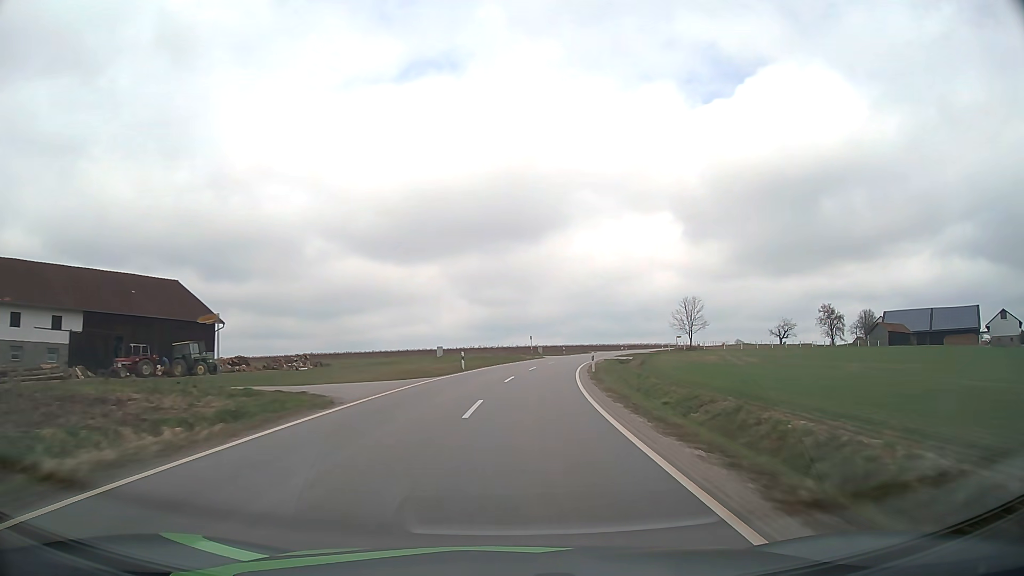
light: Day
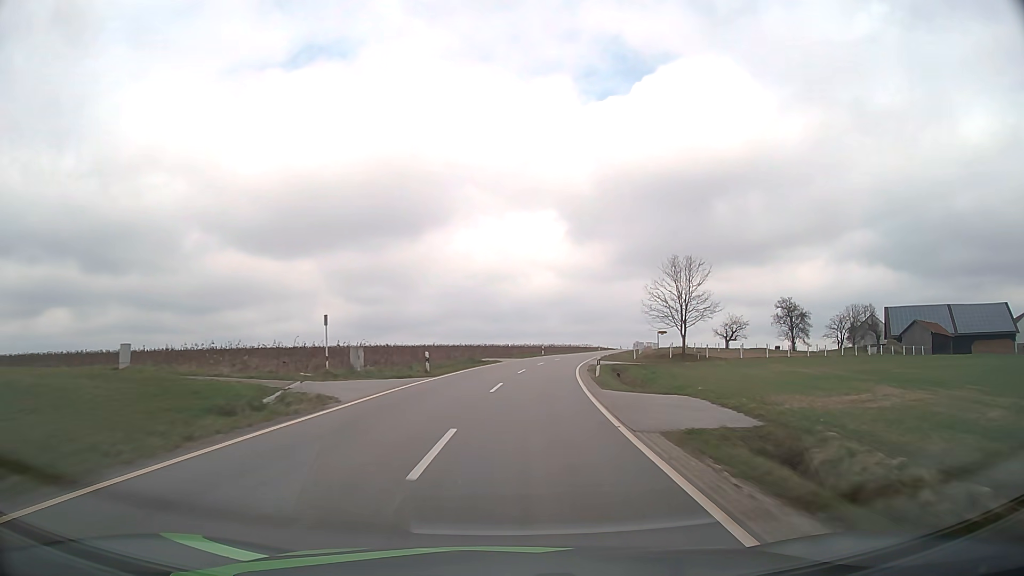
(+5.0, +54.2) m; +11°
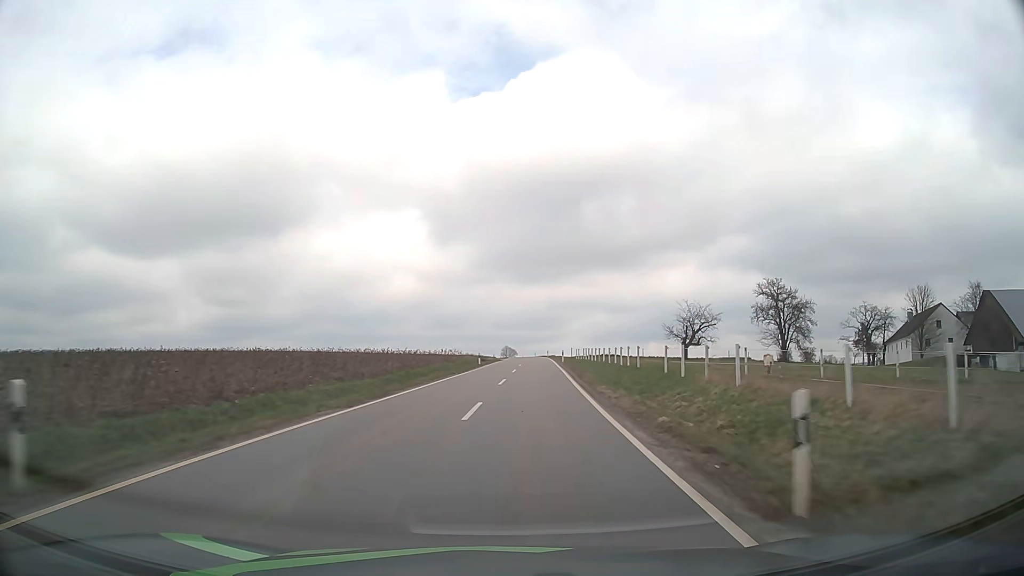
(+7.2, +66.8) m; +12°
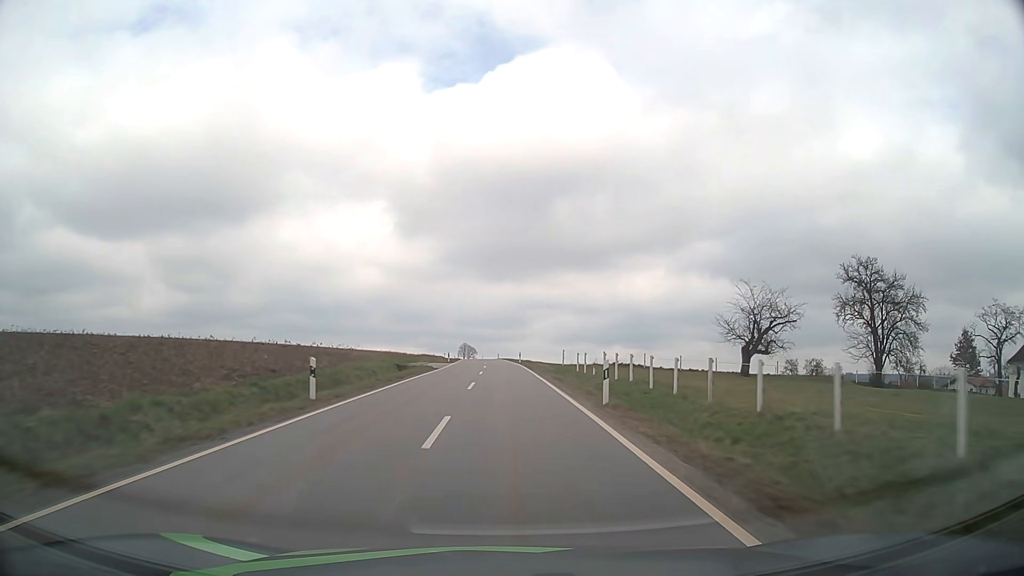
(+1.6, +40.2) m; +3°
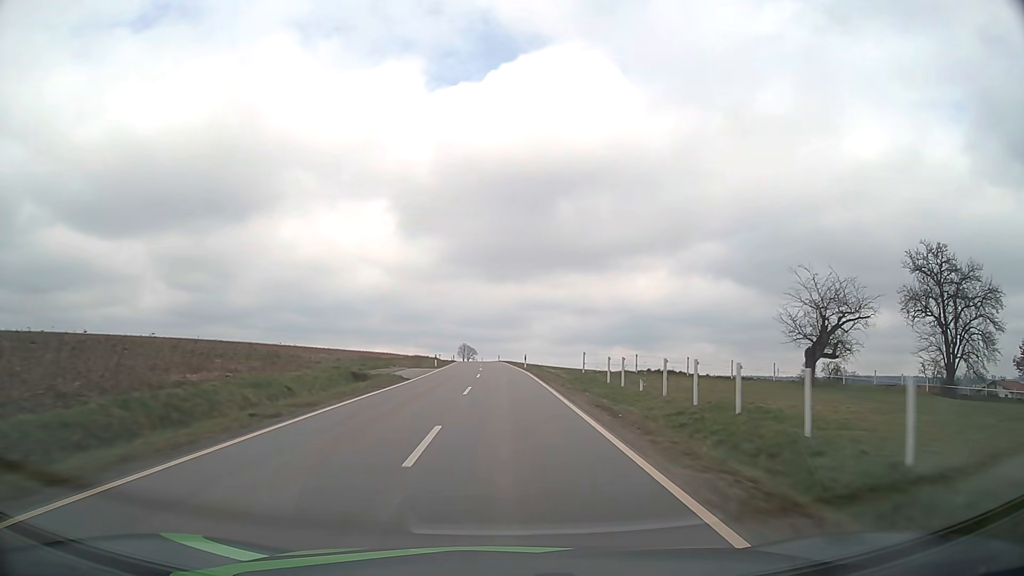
(0.0, +13.4) m; 0°
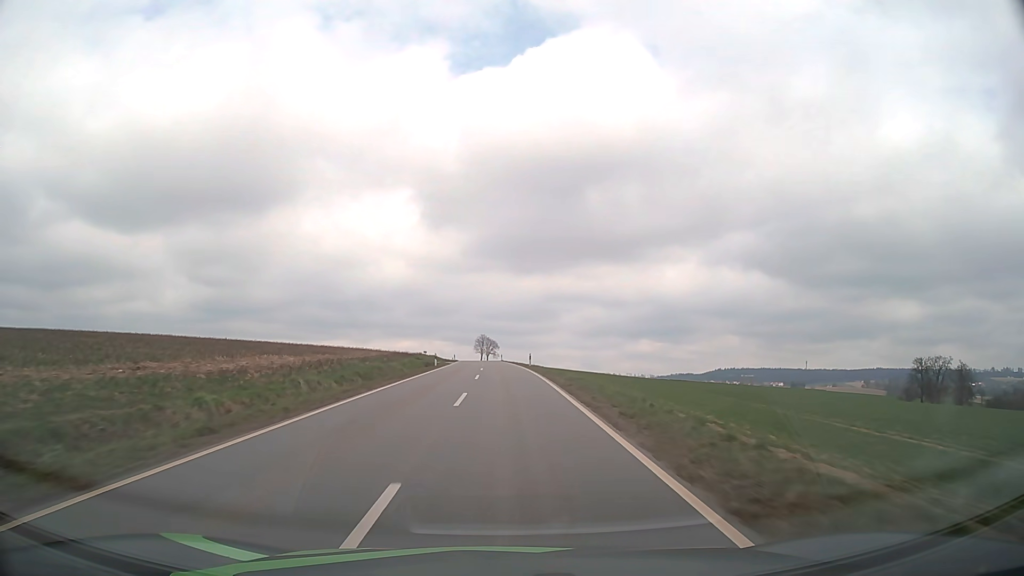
(-0.9, +54.0) m; -2°
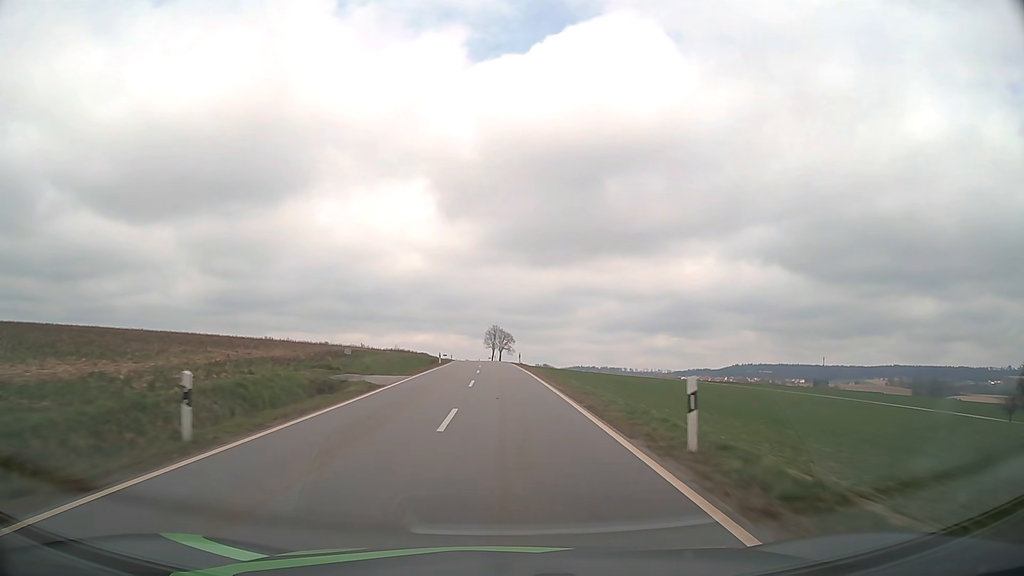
(-0.4, +40.7) m; -1°
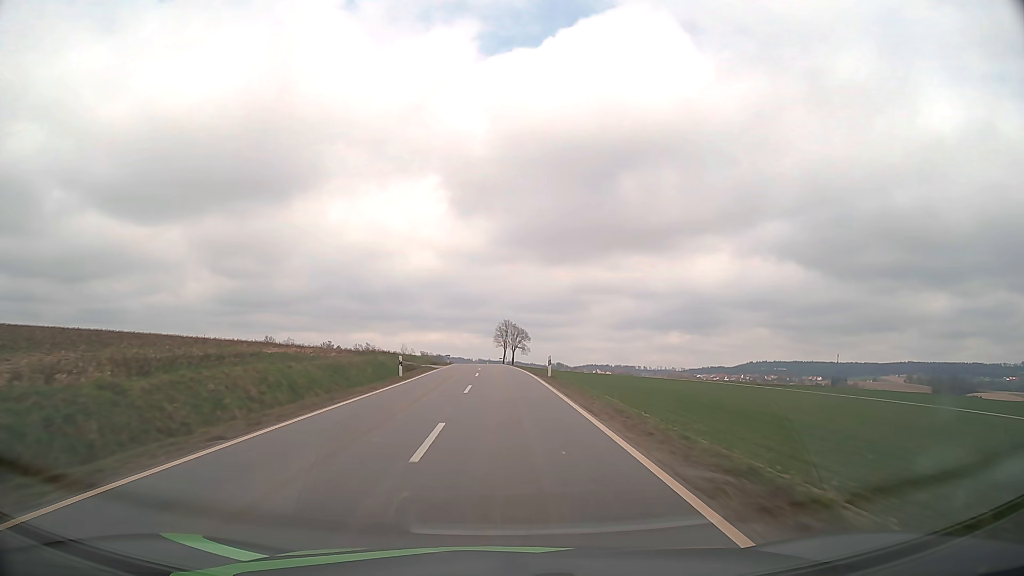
(-0.2, +27.3) m; -1°
(0, +10) (0, +20) (0, +30) (-1, +40) (-1, +50) (-1, +60) (-2, +70) (-2, +80) (-3, +90) (-4, +100) m
